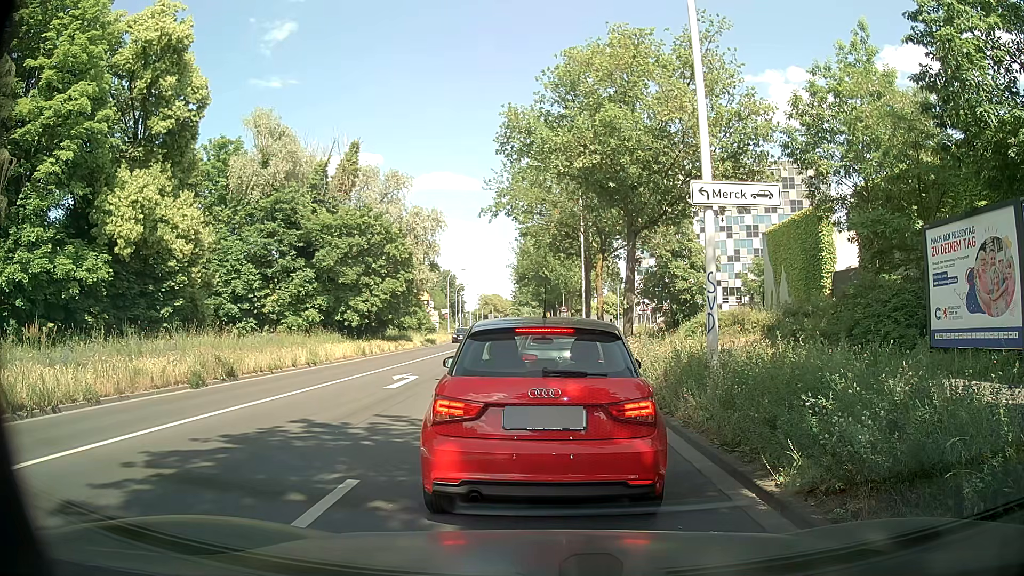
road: secondary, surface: asphalt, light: Day
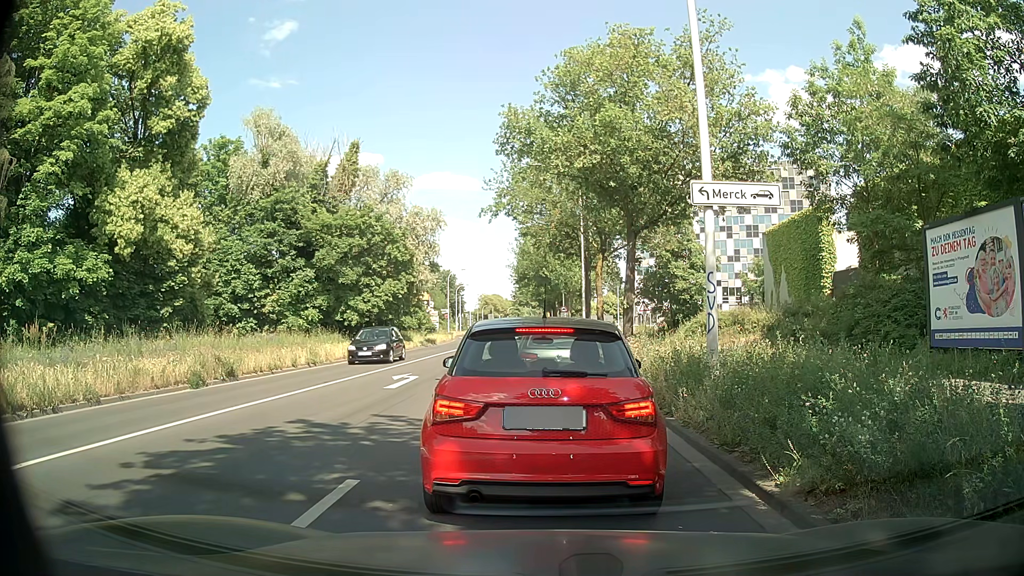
(0.0, 0.0) m; 0°
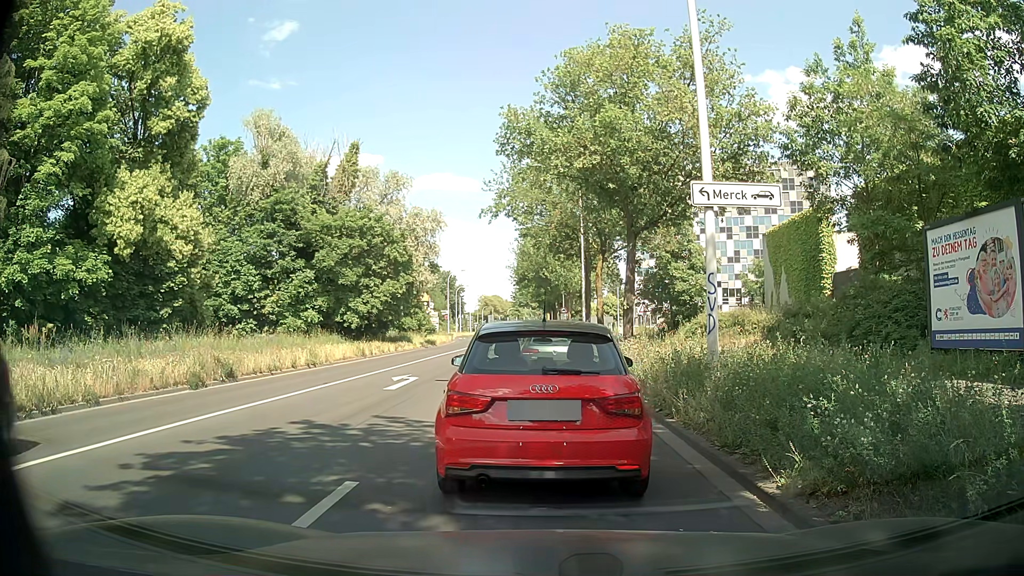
(0.0, 0.0) m; 0°
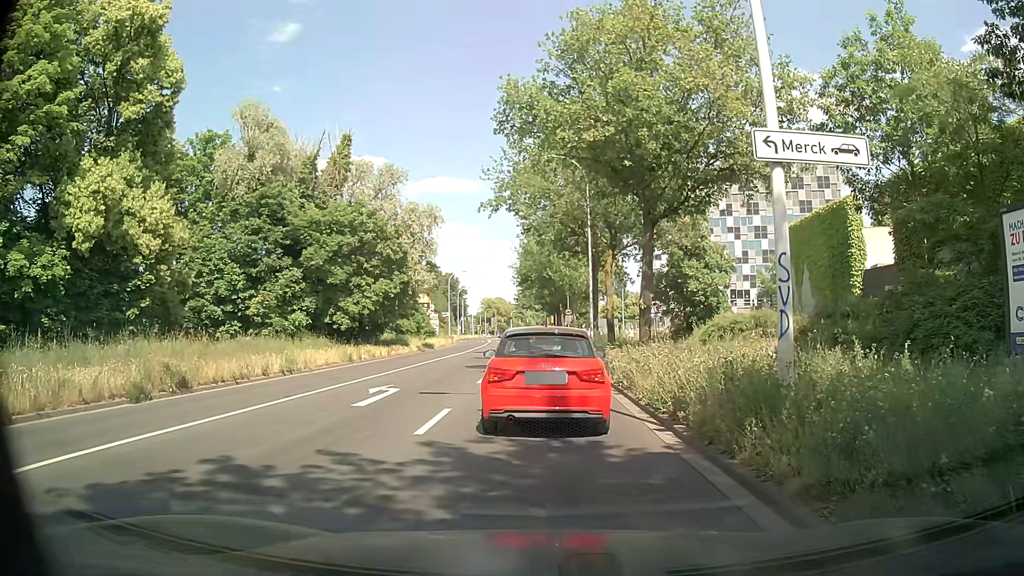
(+0.1, +3.2) m; +2°
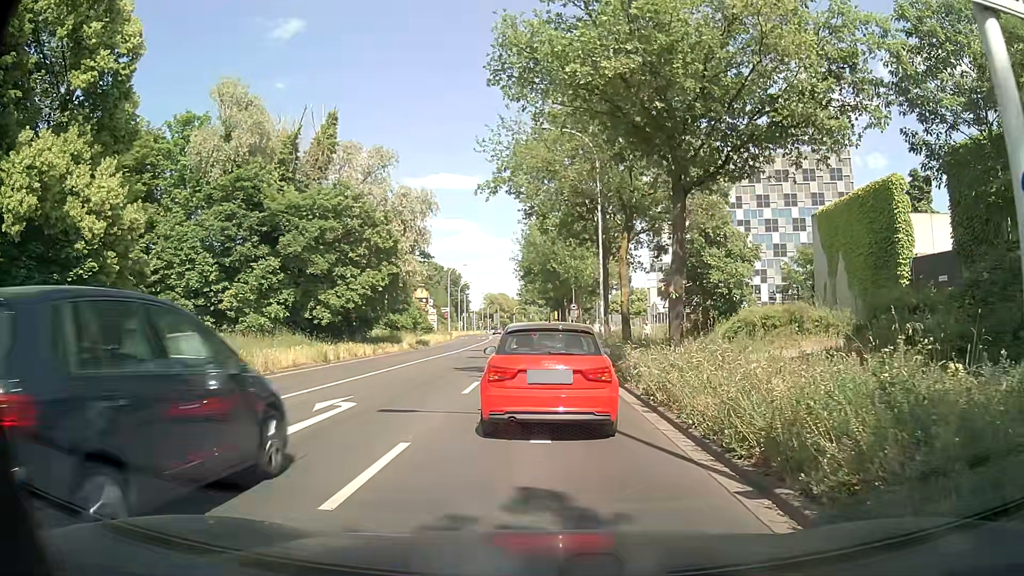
(0.0, +4.1) m; +1°
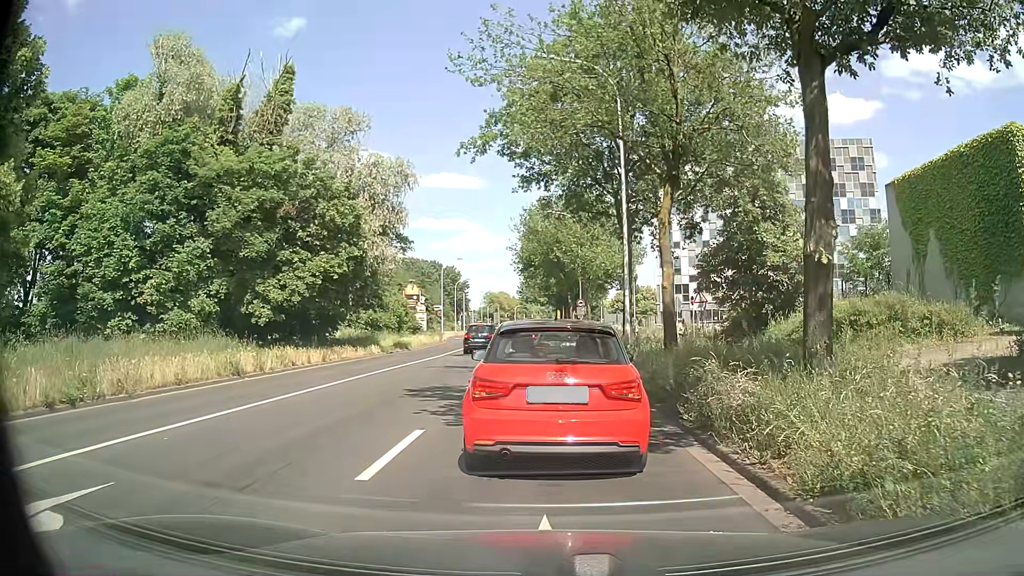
(-0.2, +8.1) m; -2°
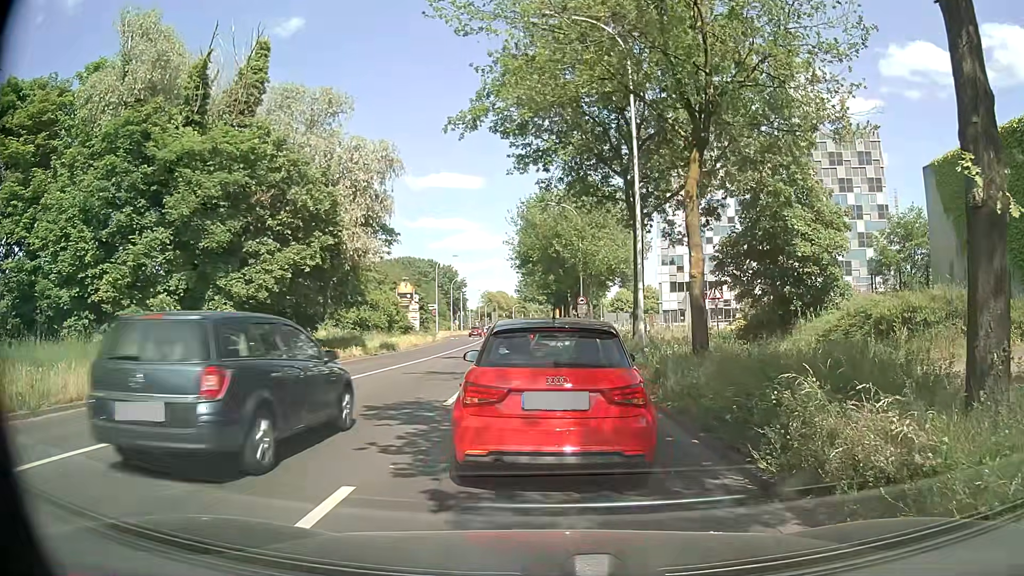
(0.0, +3.1) m; 0°
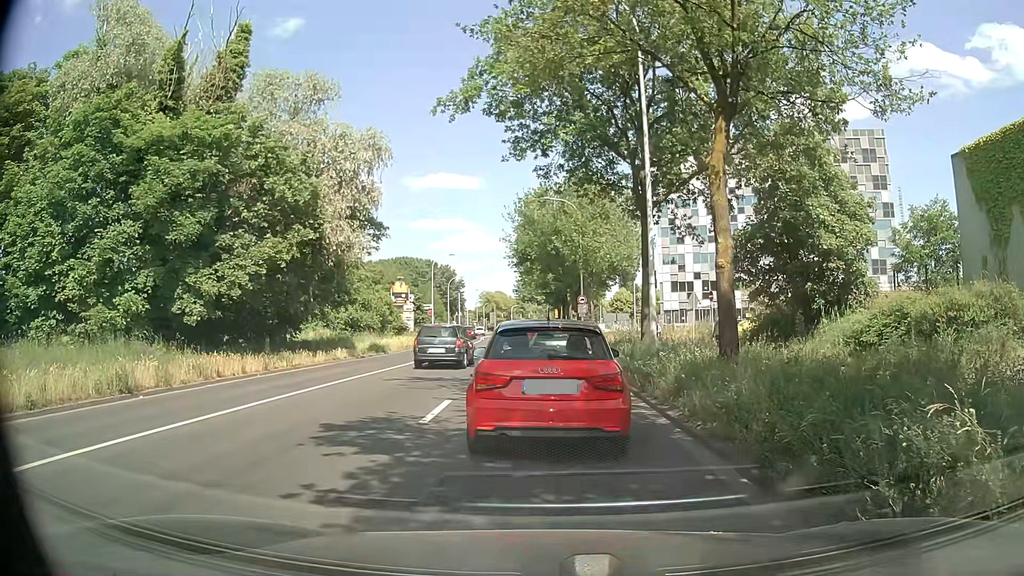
(0.0, +2.1) m; +3°
